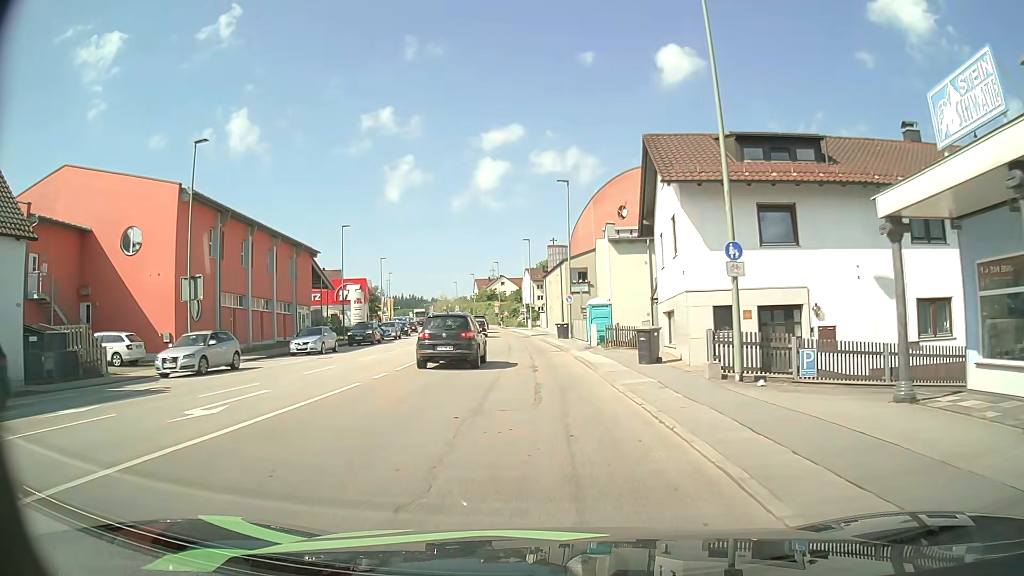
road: tertiary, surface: asphalt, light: Day
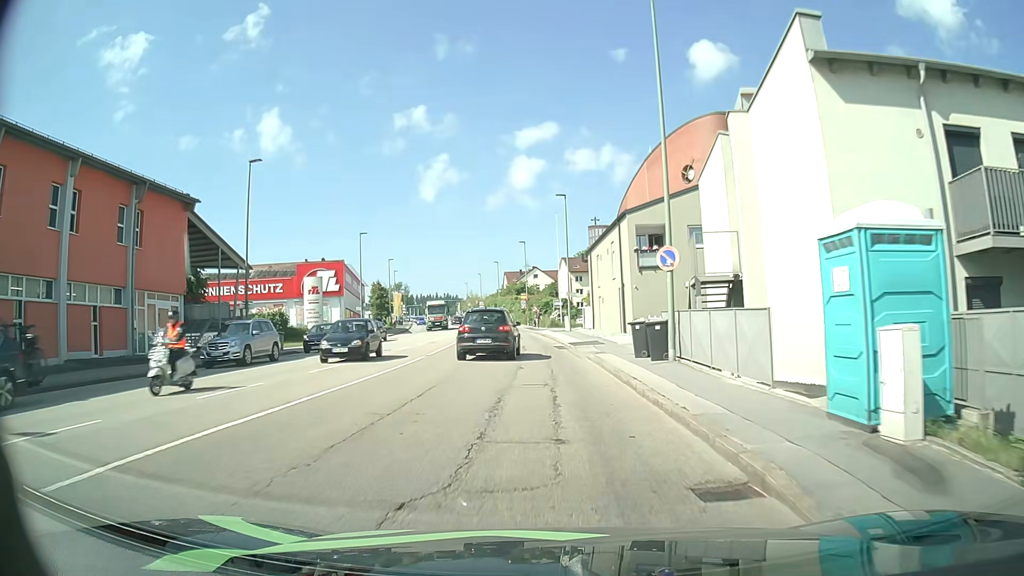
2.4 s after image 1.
(-0.6, +26.3) m; -2°
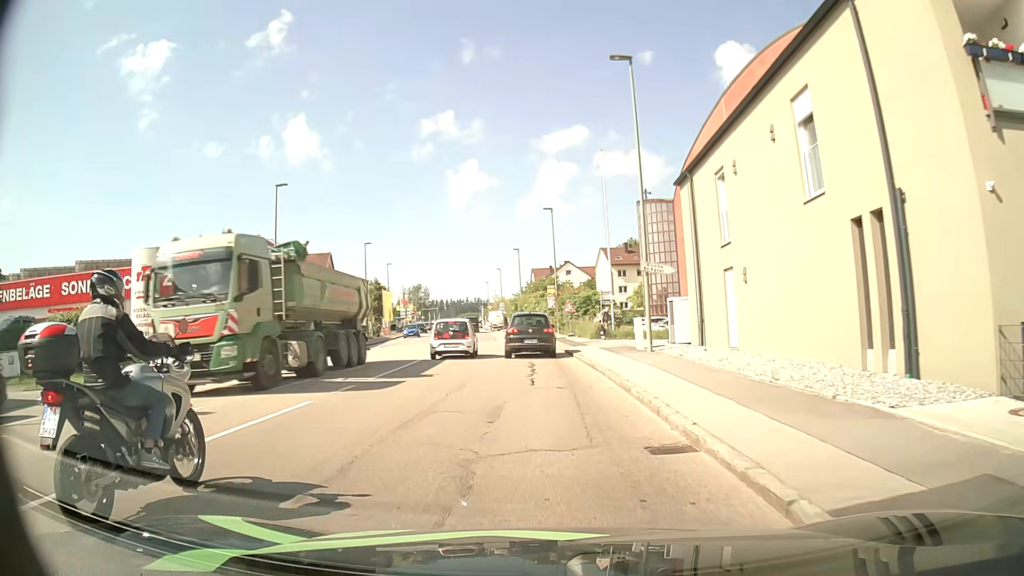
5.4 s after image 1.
(-0.9, +27.8) m; -3°
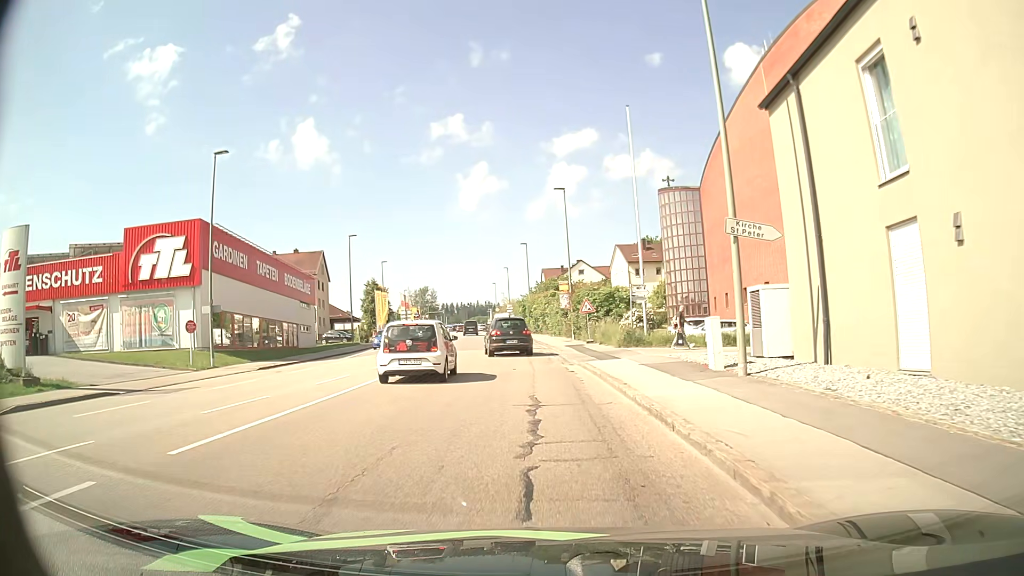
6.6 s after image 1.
(-0.1, +9.6) m; -1°
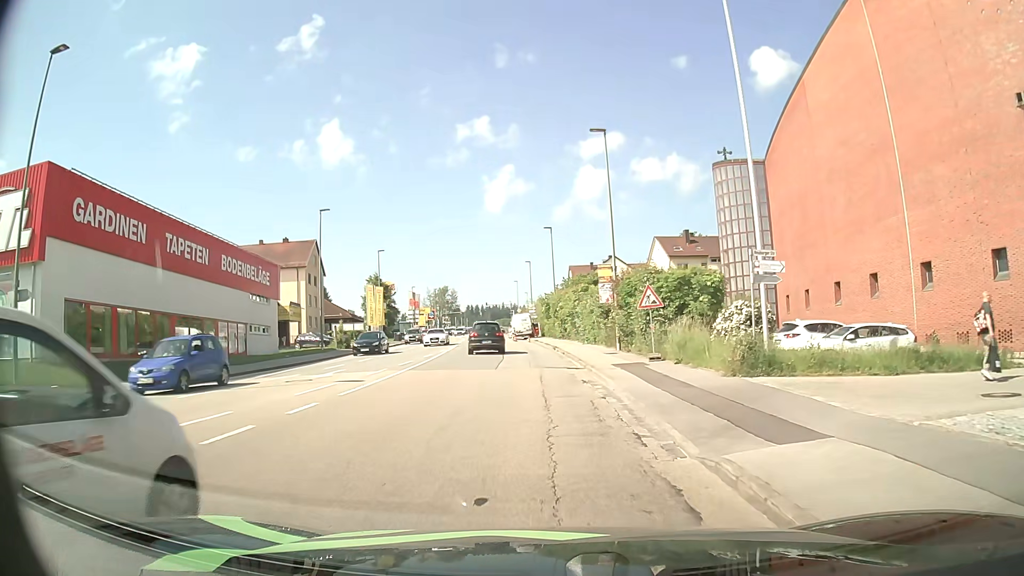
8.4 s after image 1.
(-0.4, +15.2) m; -3°
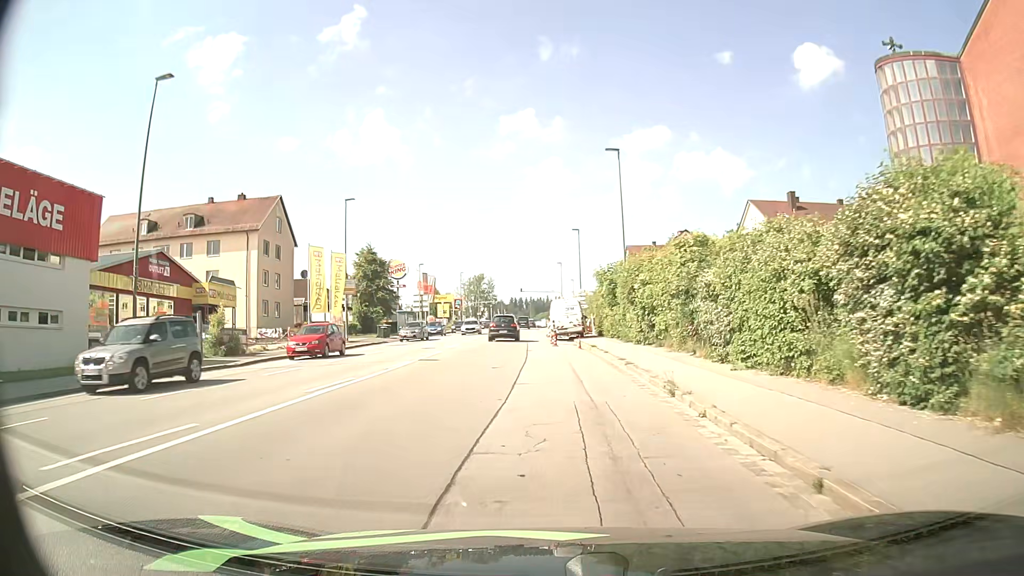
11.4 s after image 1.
(-0.7, +27.4) m; -3°
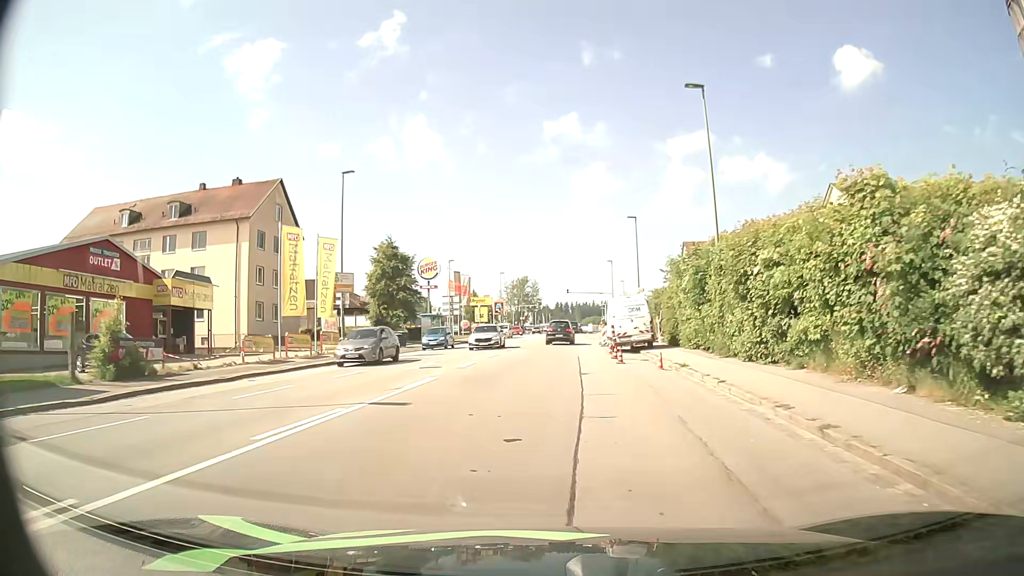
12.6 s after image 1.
(-0.4, +11.2) m; -4°
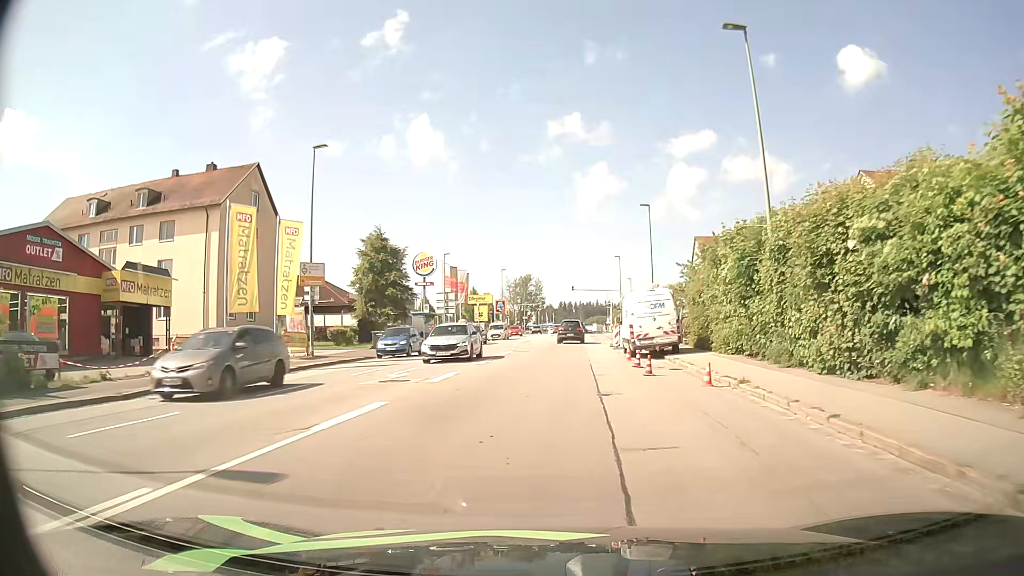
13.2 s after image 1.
(0.0, +5.8) m; 0°
(0, +10) (0, +20) (+1, +30) (+1, +40) (+2, +50) (+2, +60) (+3, +70) (+3, +80) (+4, +90) (+4, +100) m
